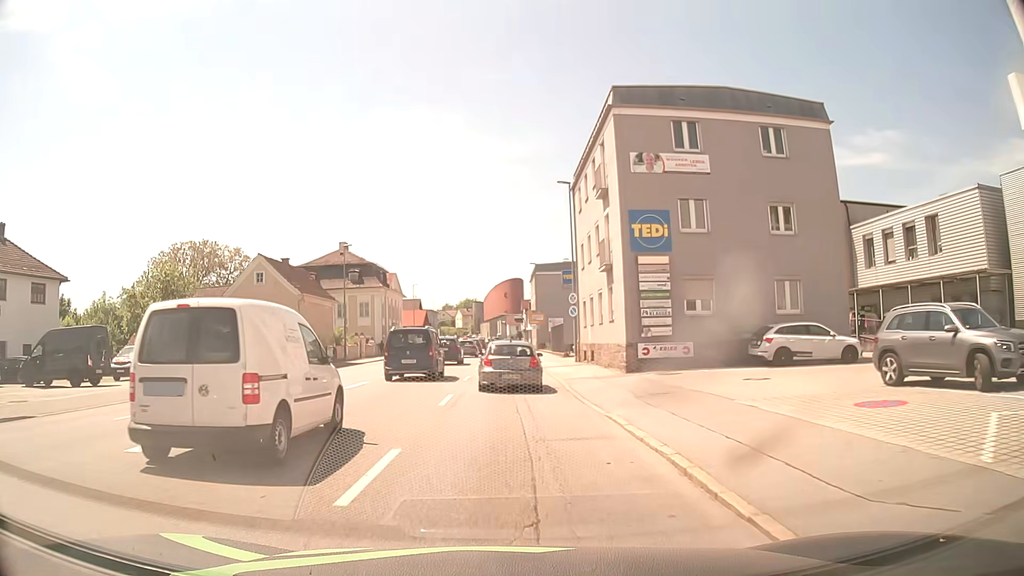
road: tertiary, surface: asphalt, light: Day
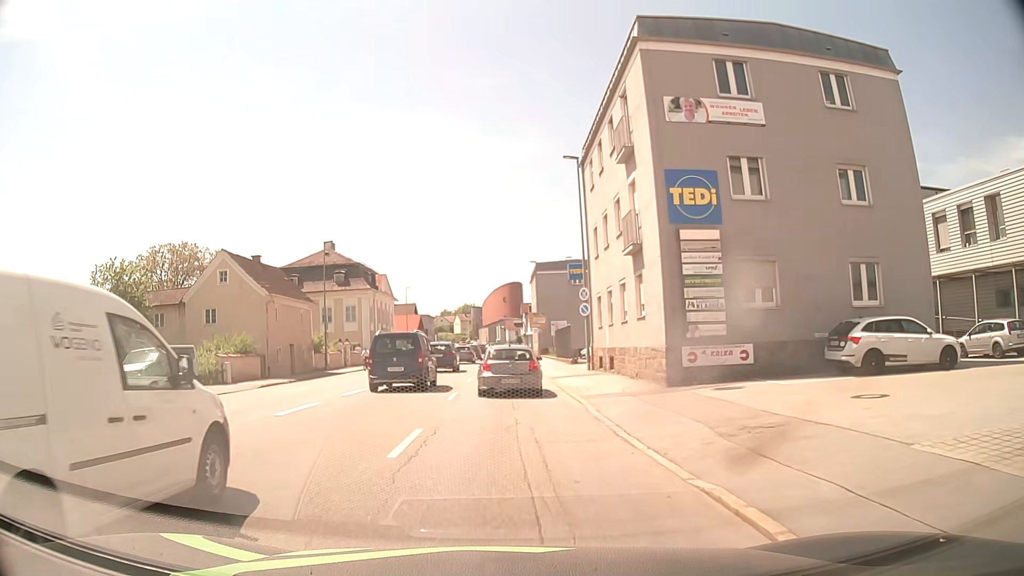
(-0.1, +6.2) m; -1°
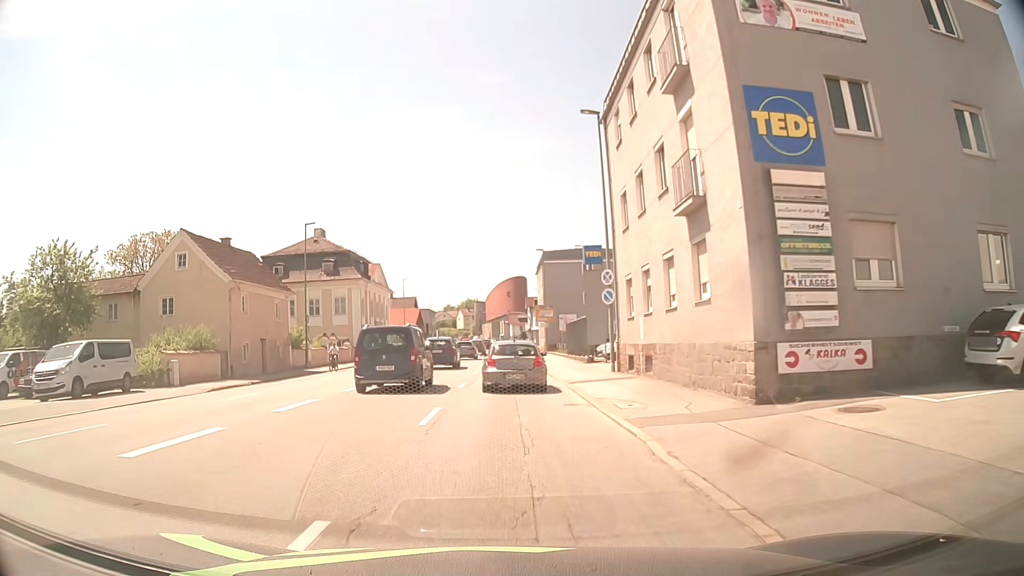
(0.0, +6.2) m; 0°
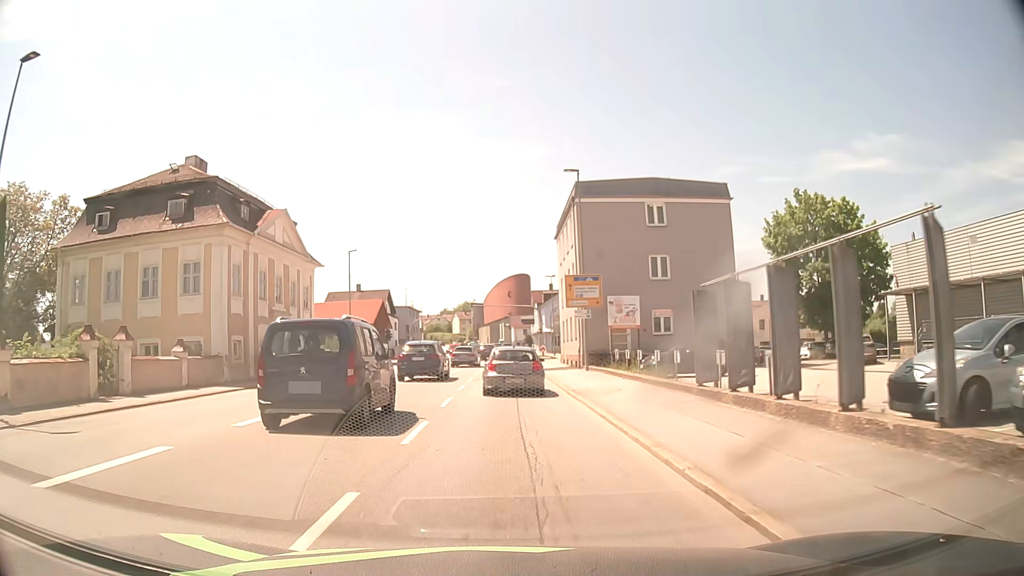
(-0.1, +32.1) m; -1°
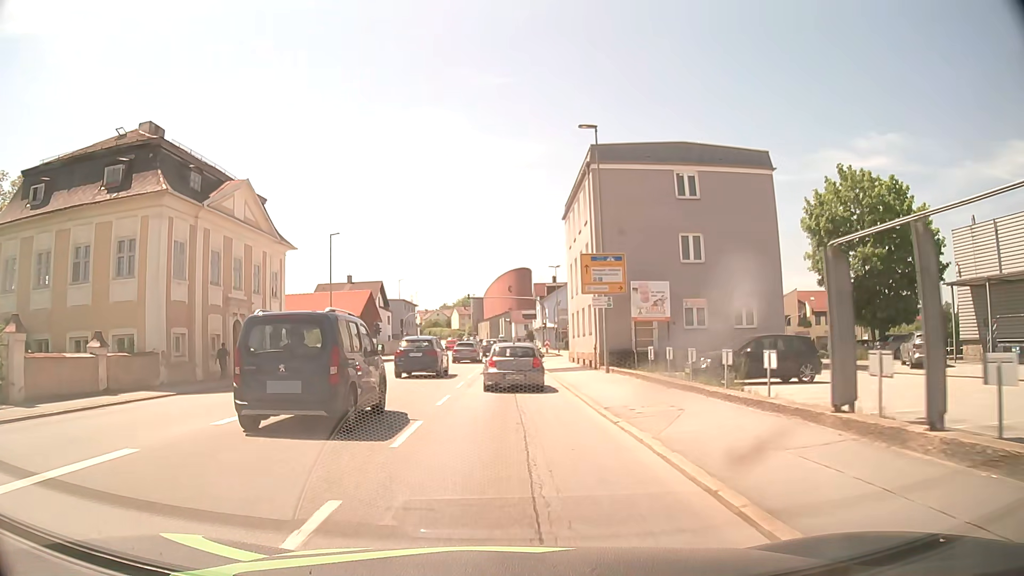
(+0.1, +6.7) m; 0°
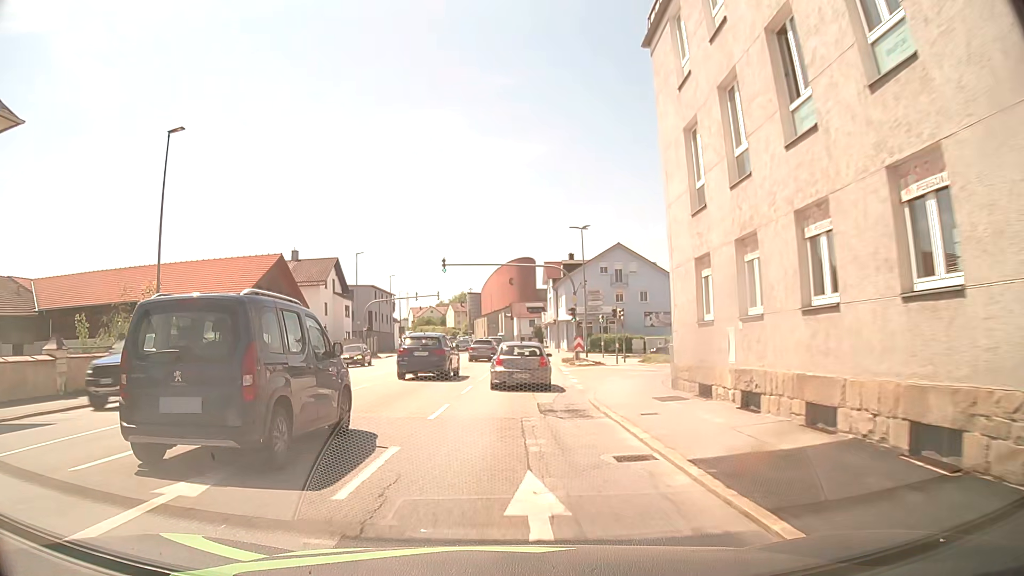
(+0.1, +27.5) m; 0°
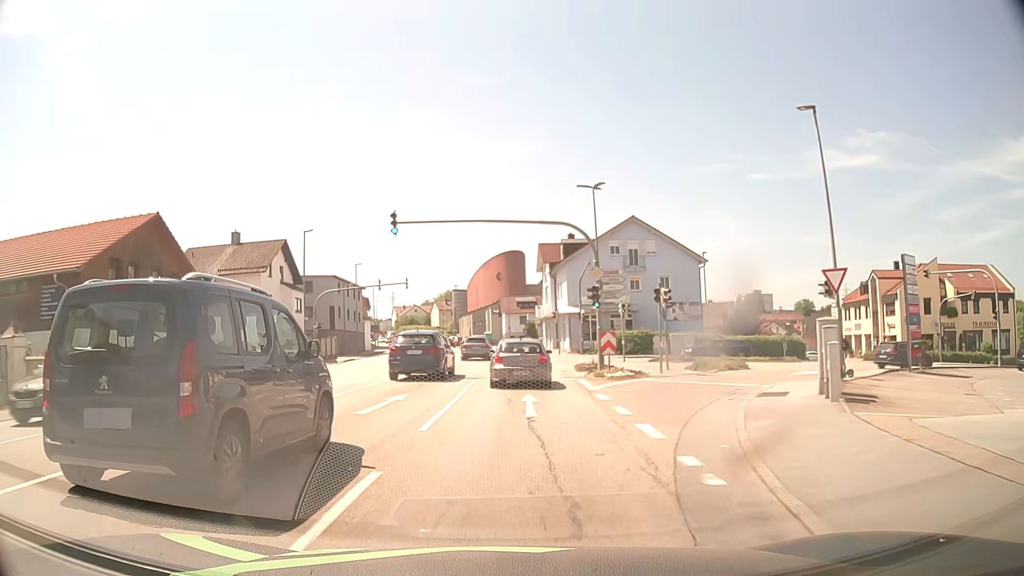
(+0.2, +14.1) m; +1°
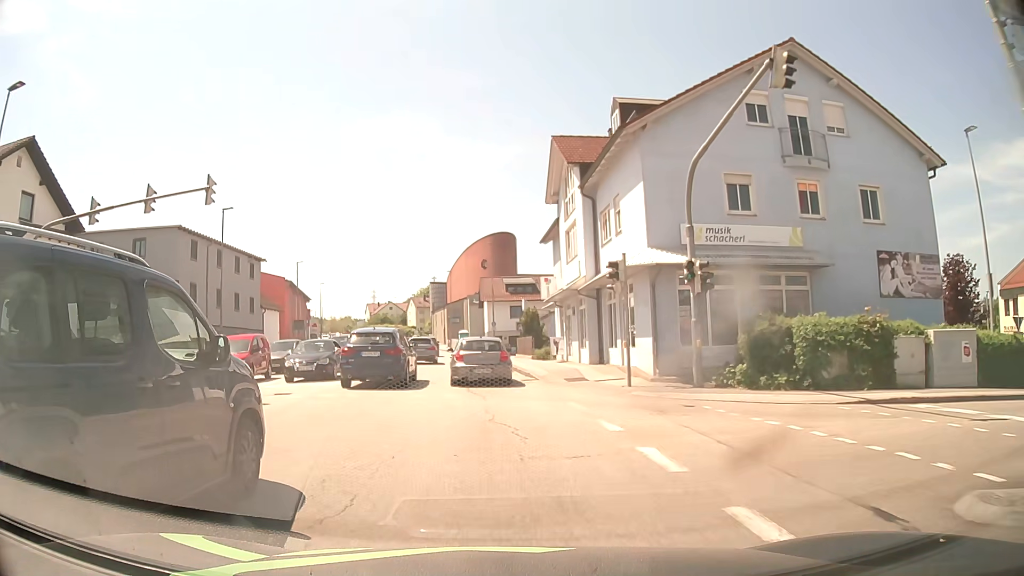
(+0.7, +34.5) m; +1°
(0, +10) (-1, +20) (-1, +30) (-2, +40) (-3, +50) (-5, +60) (-6, +70) (-8, +79) (-10, +89) (-12, +99) m
